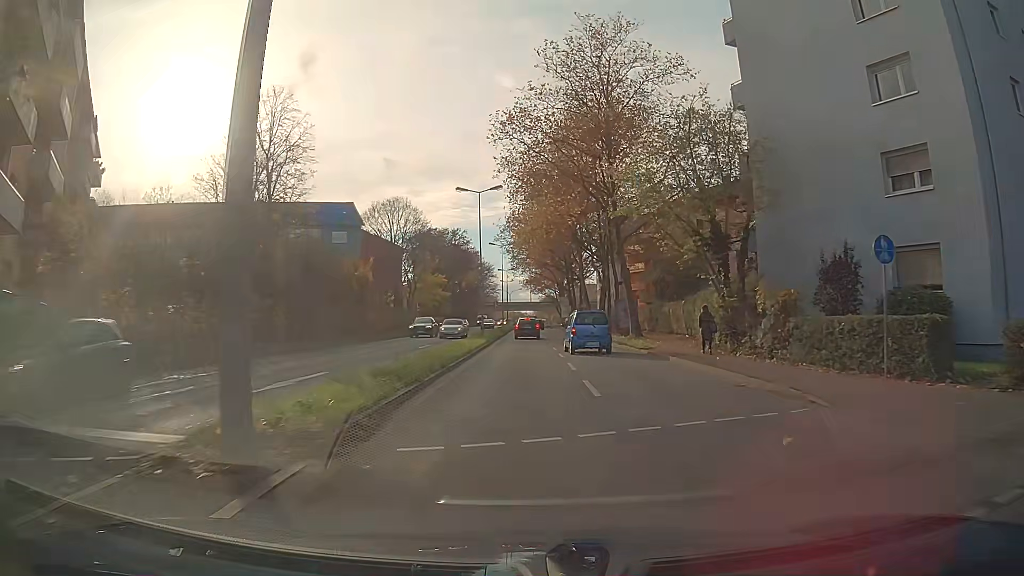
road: secondary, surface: asphalt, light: Day
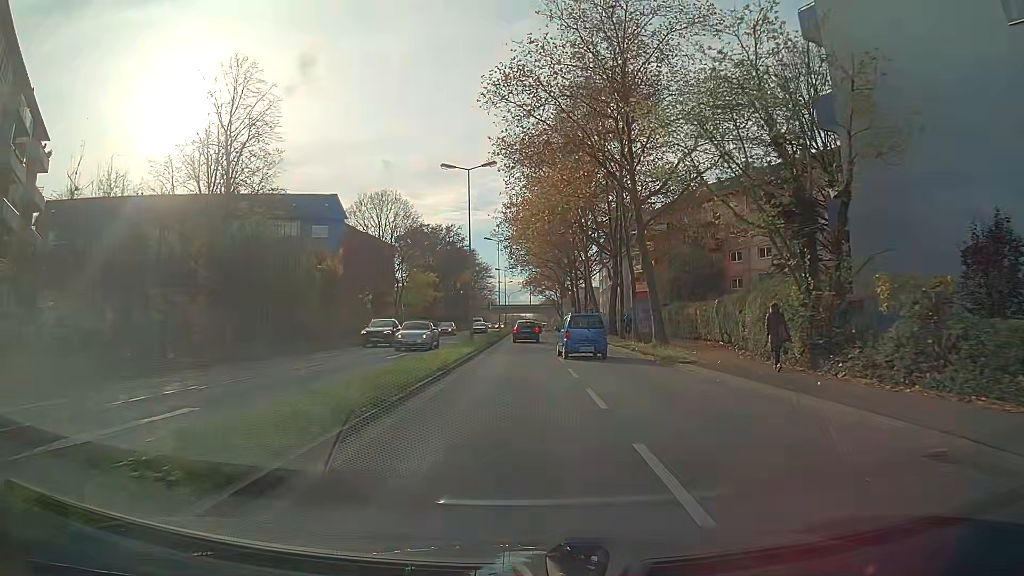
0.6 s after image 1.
(0.0, +7.4) m; 0°
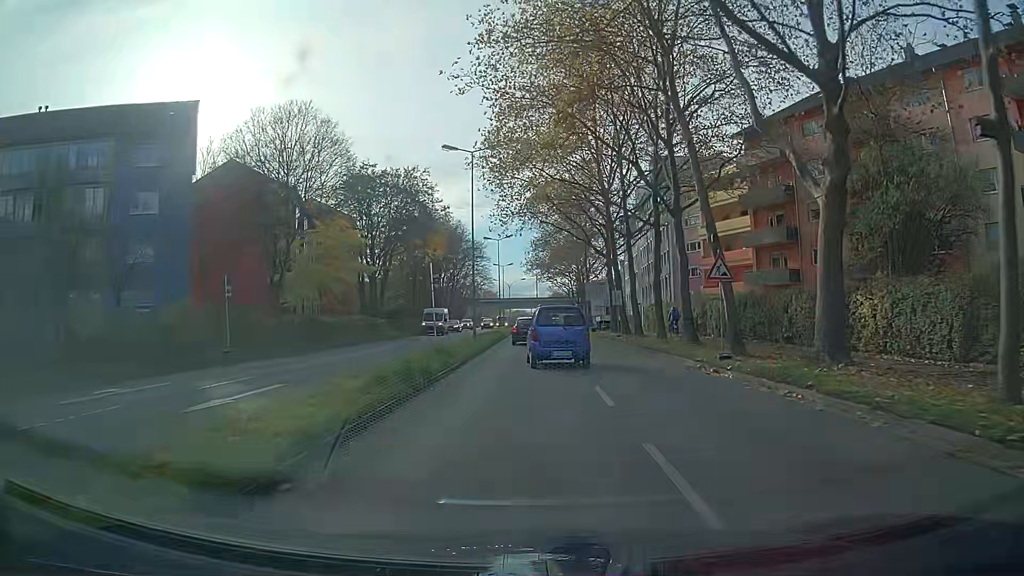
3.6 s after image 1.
(+0.2, +36.1) m; 0°
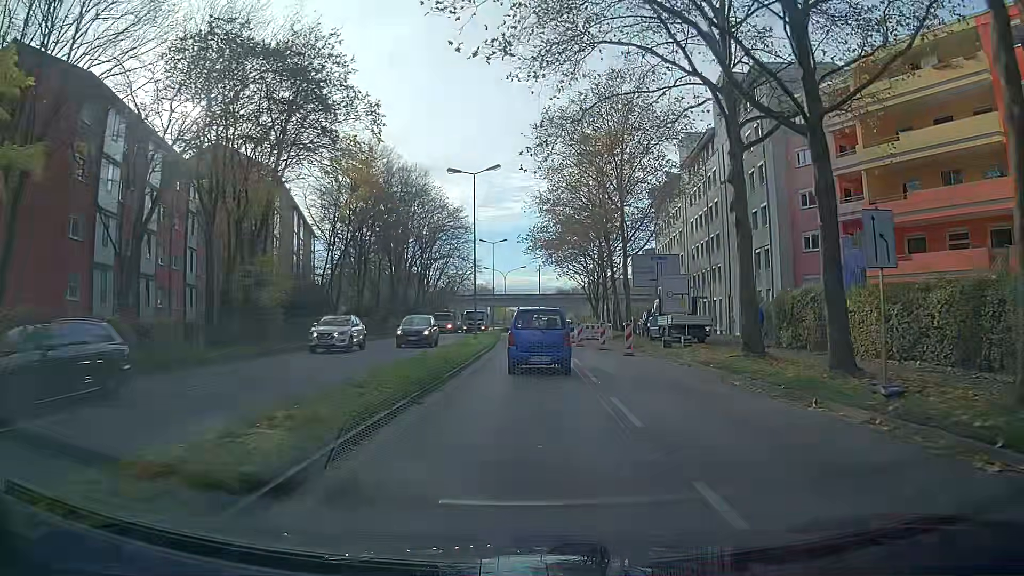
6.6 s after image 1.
(-0.1, +31.5) m; -1°
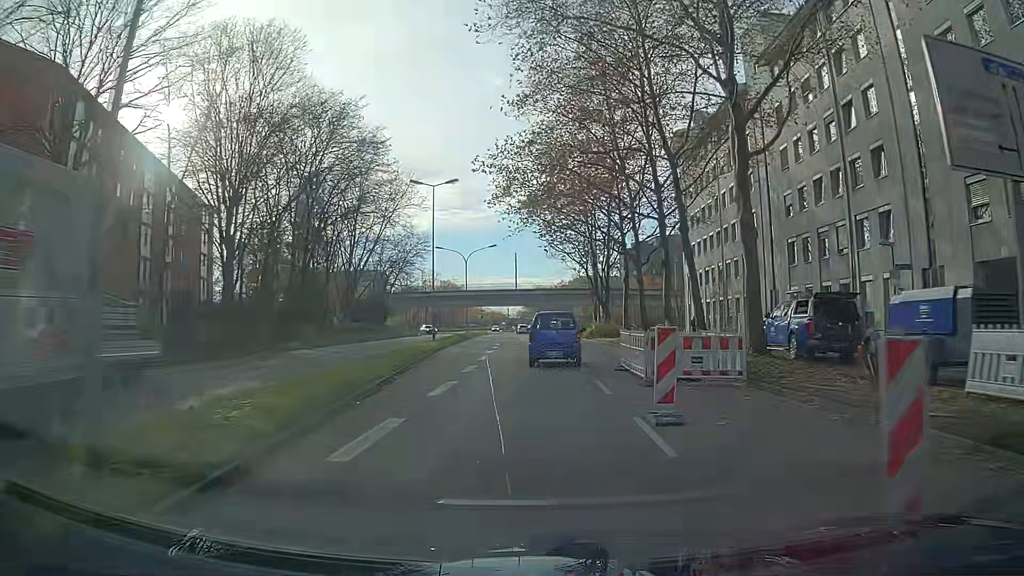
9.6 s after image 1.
(+0.8, +32.1) m; +3°
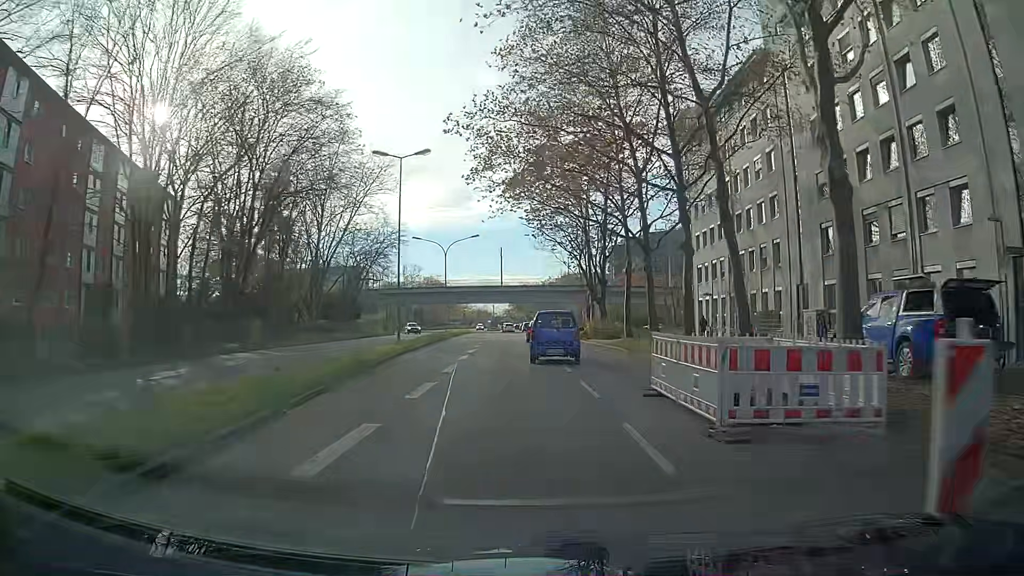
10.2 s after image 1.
(+0.1, +6.8) m; +1°
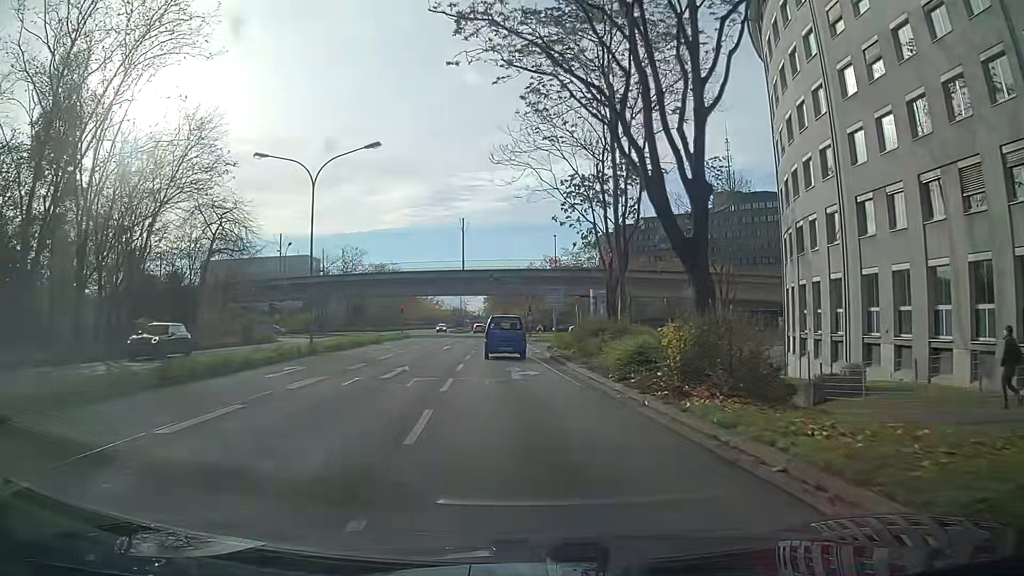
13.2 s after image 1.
(+0.9, +34.5) m; 0°
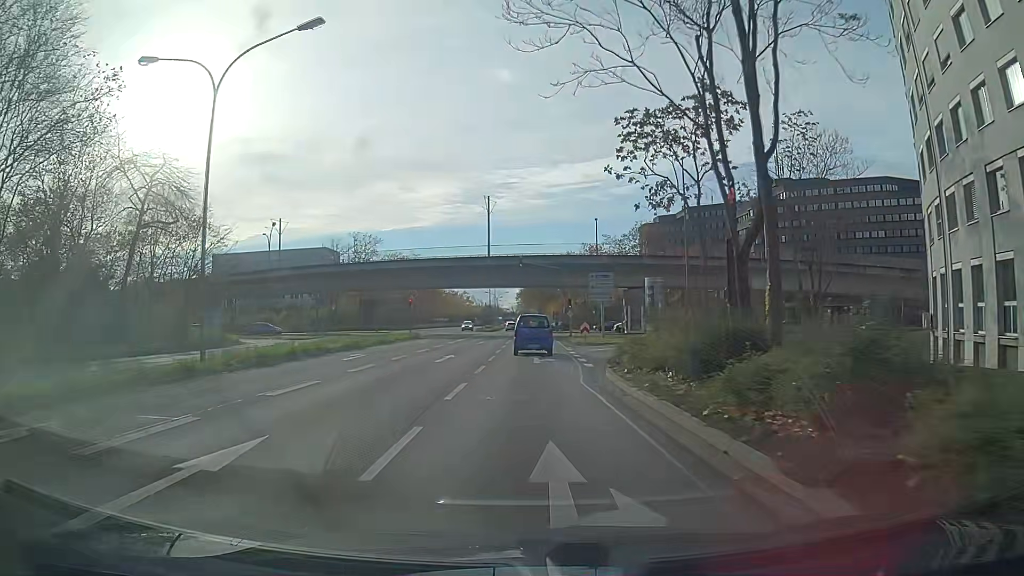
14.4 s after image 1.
(-0.4, +14.0) m; -2°
